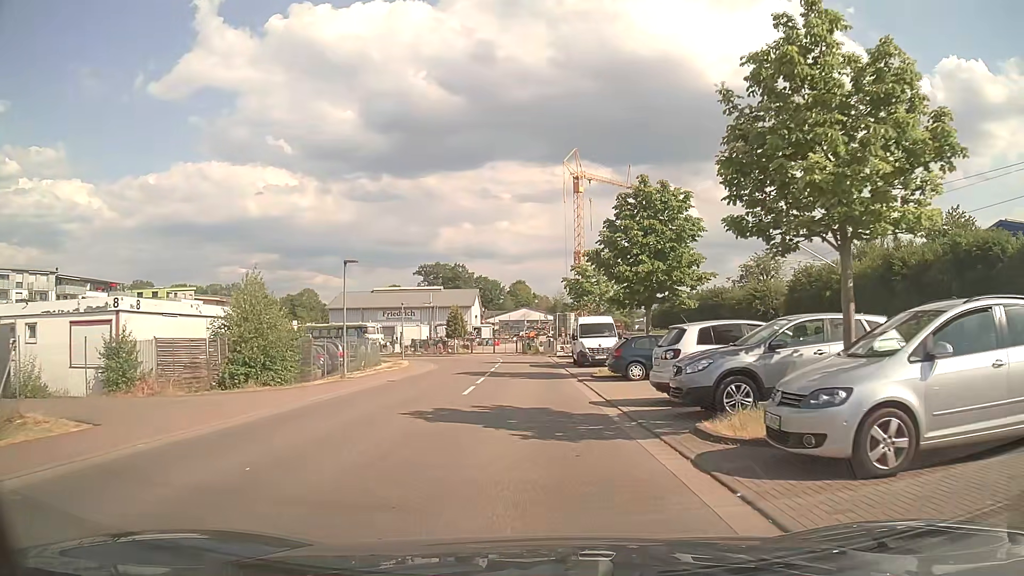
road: unclassified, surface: asphalt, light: Day
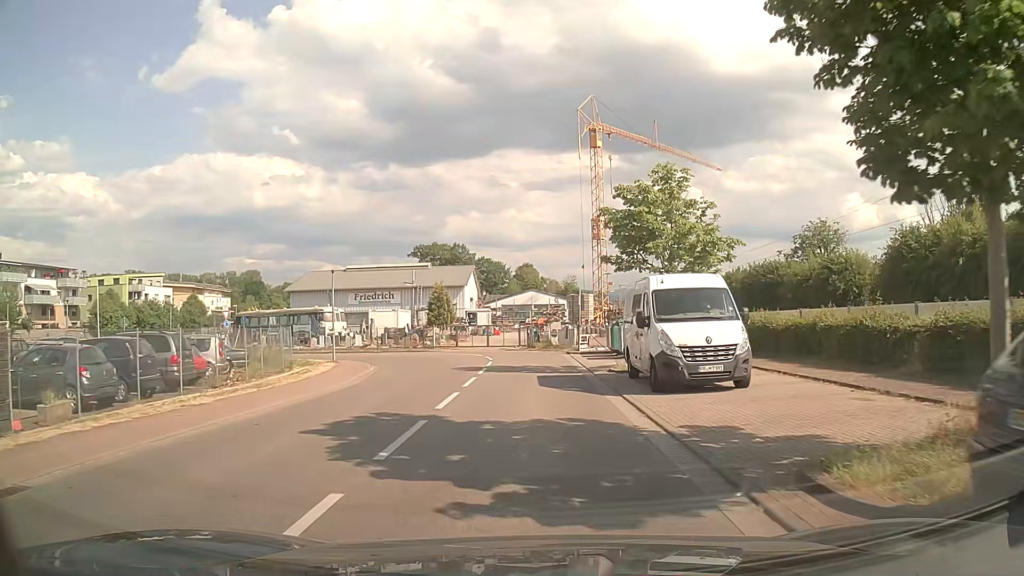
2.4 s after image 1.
(-0.2, +18.7) m; -1°
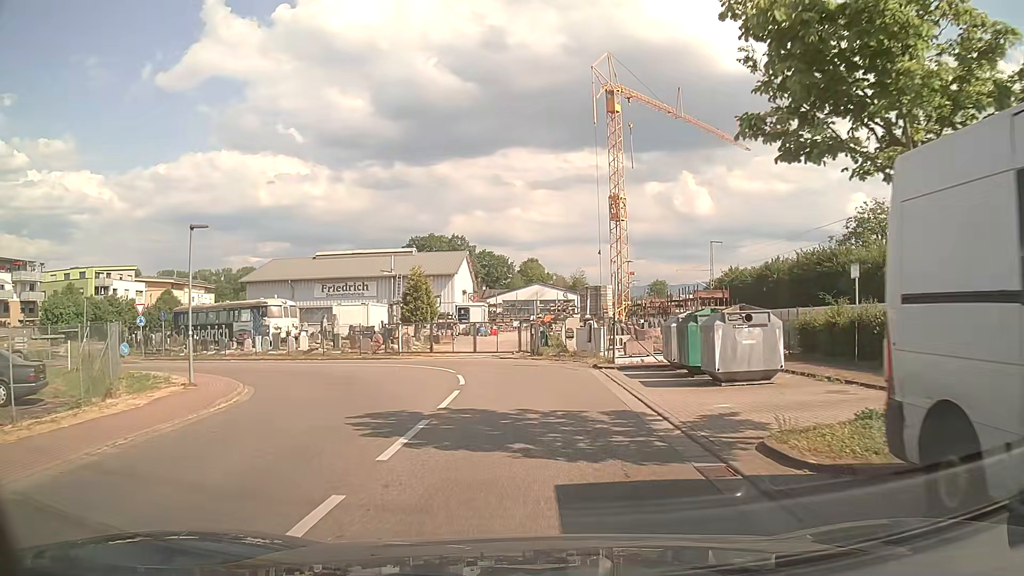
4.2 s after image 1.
(0.0, +13.6) m; 0°
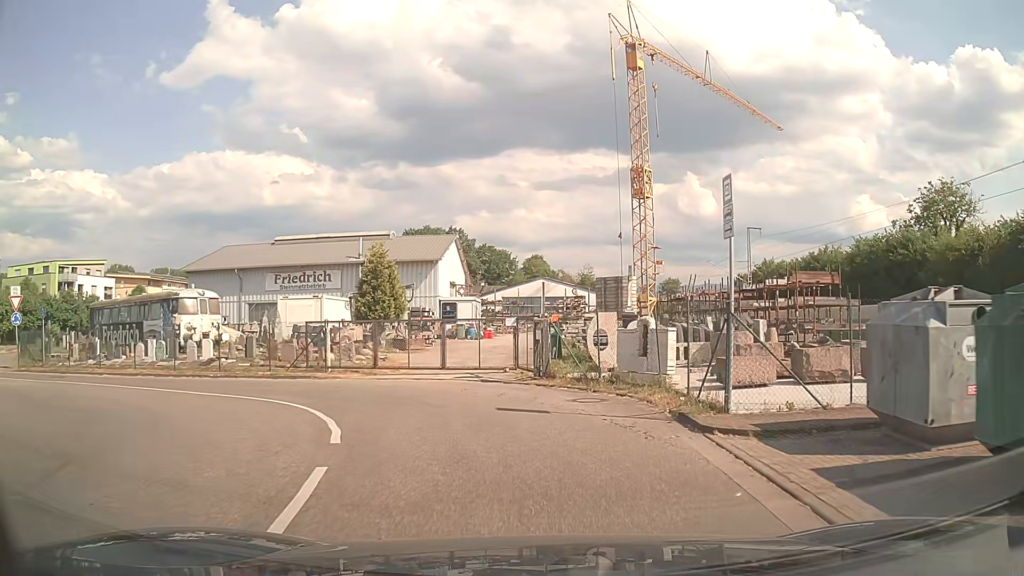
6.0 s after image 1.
(0.0, +12.5) m; 0°
(-1, +10) (-7, +17) (-17, +21) (-26, +22) (-36, +25) (-43, +32) (-48, +40) (-50, +50) (-51, +60) (-52, +70) m
